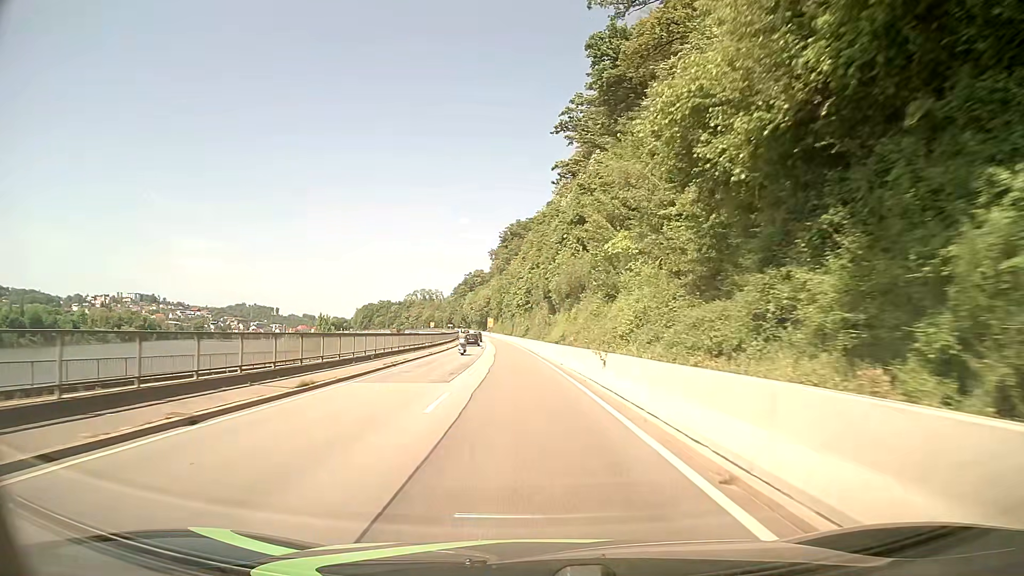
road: primary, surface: asphalt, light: Day
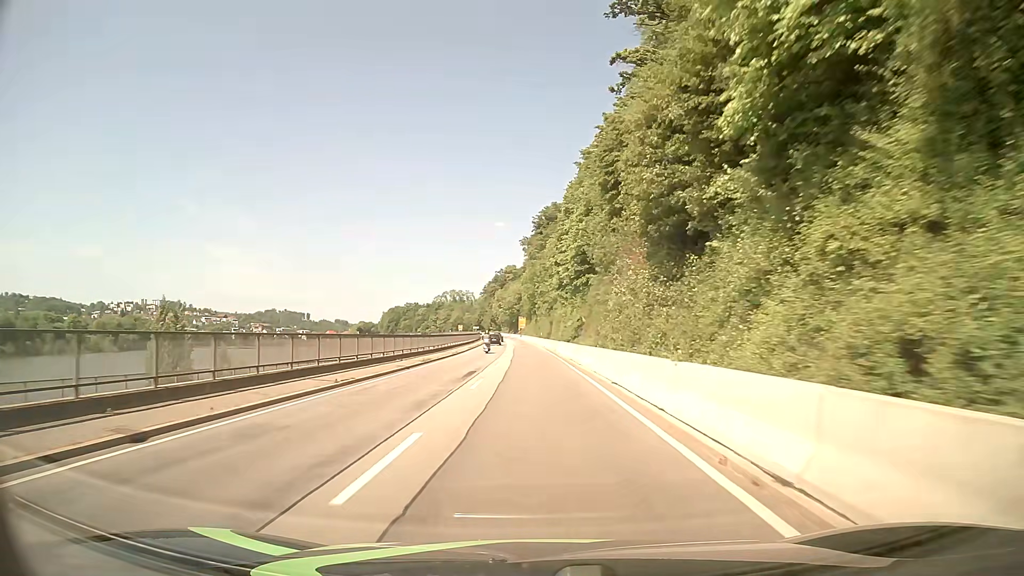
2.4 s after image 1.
(-1.4, +42.9) m; -3°
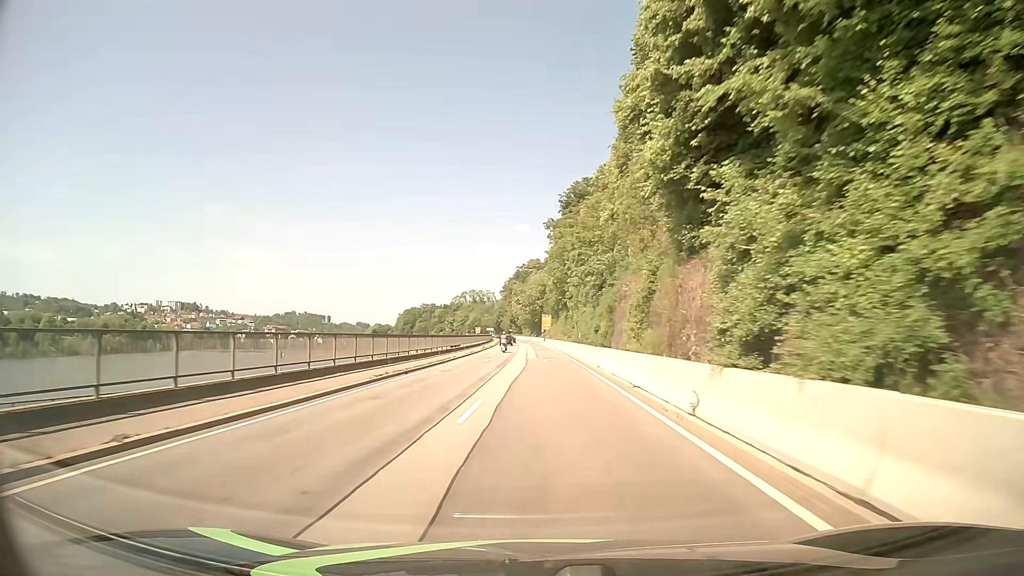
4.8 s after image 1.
(-0.6, +42.9) m; -2°
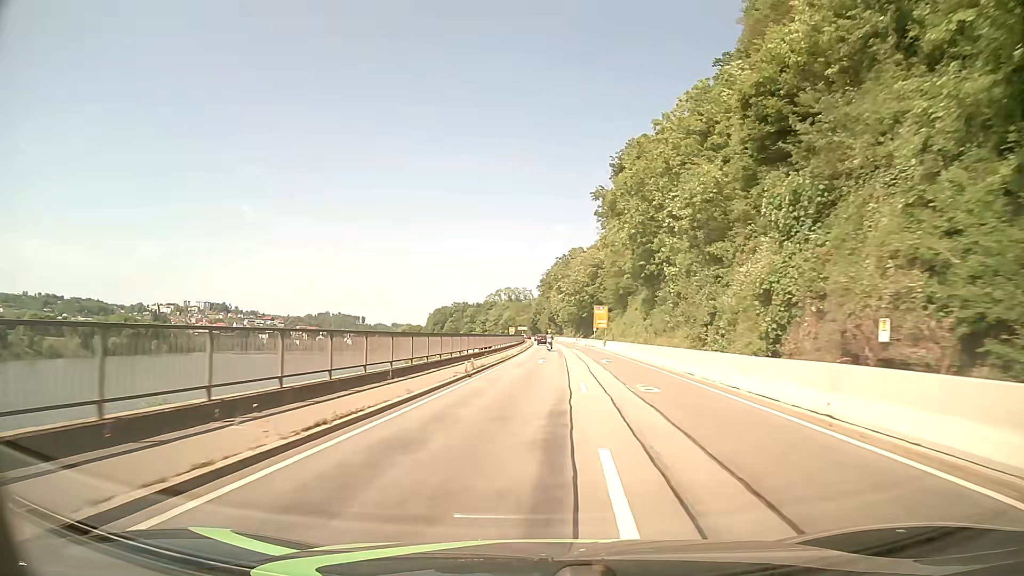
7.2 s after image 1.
(-1.6, +42.9) m; -3°
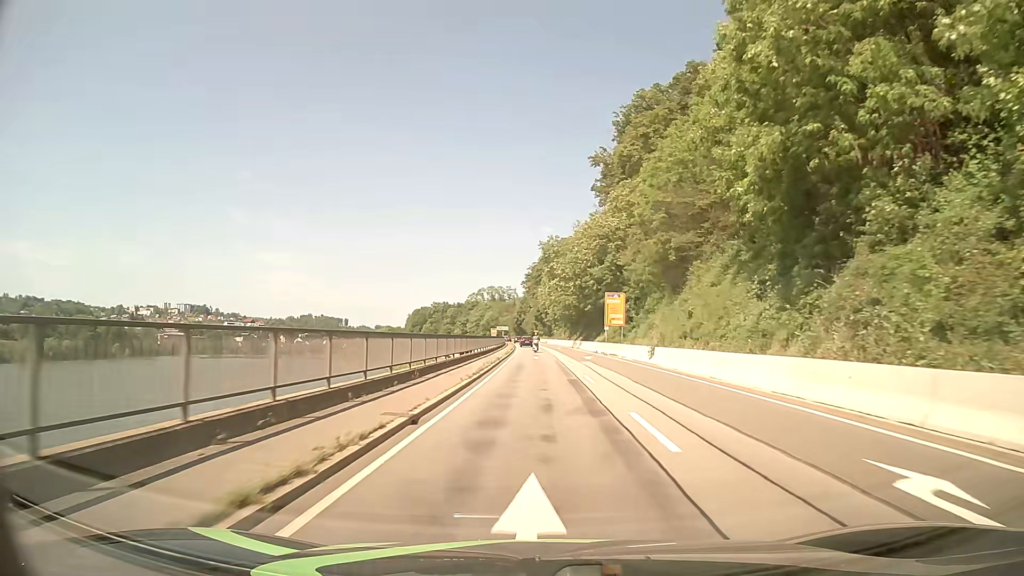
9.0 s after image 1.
(+0.3, +32.2) m; +1°
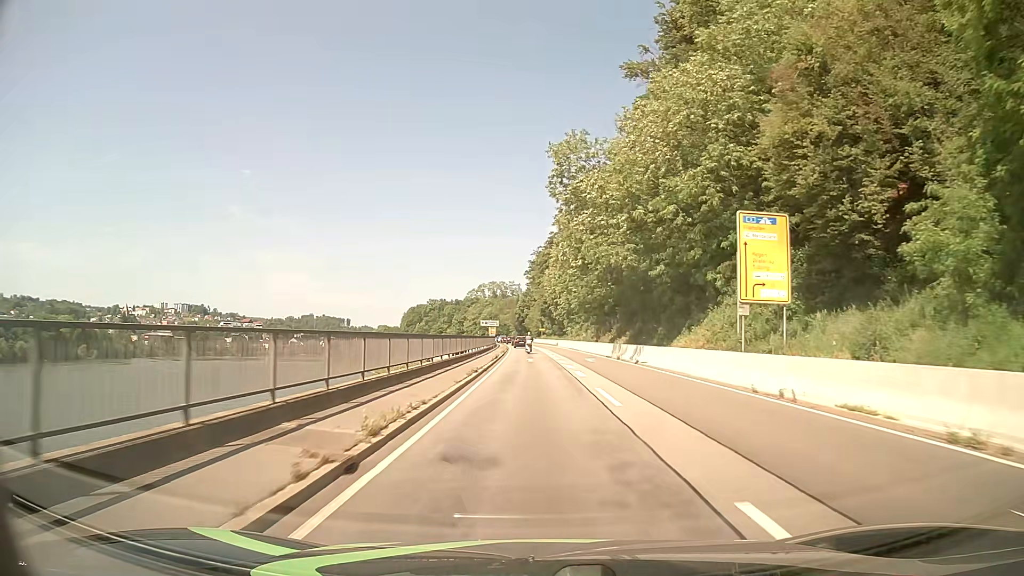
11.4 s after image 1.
(+0.1, +42.9) m; 0°
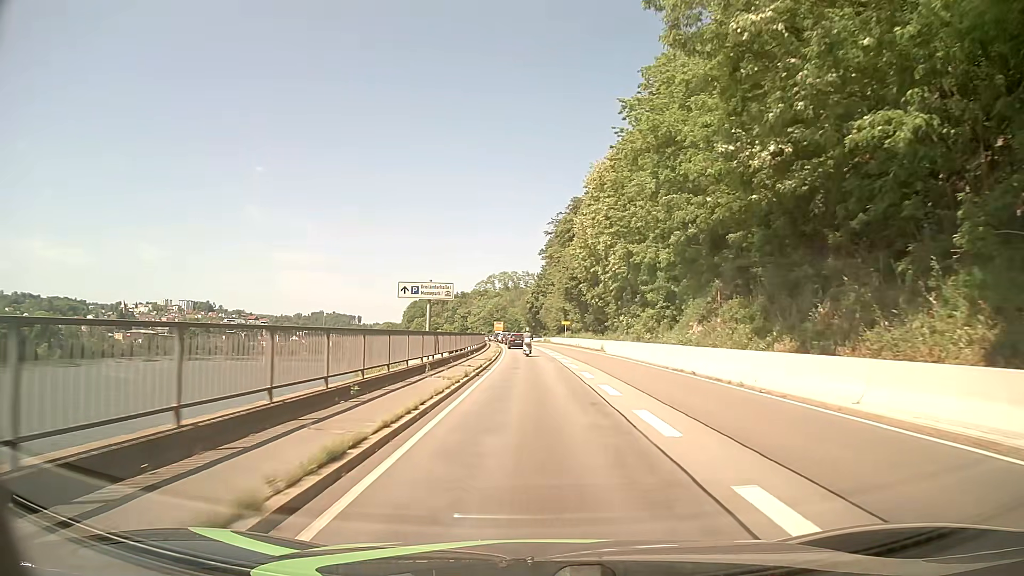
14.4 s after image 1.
(-0.7, +50.4) m; -2°
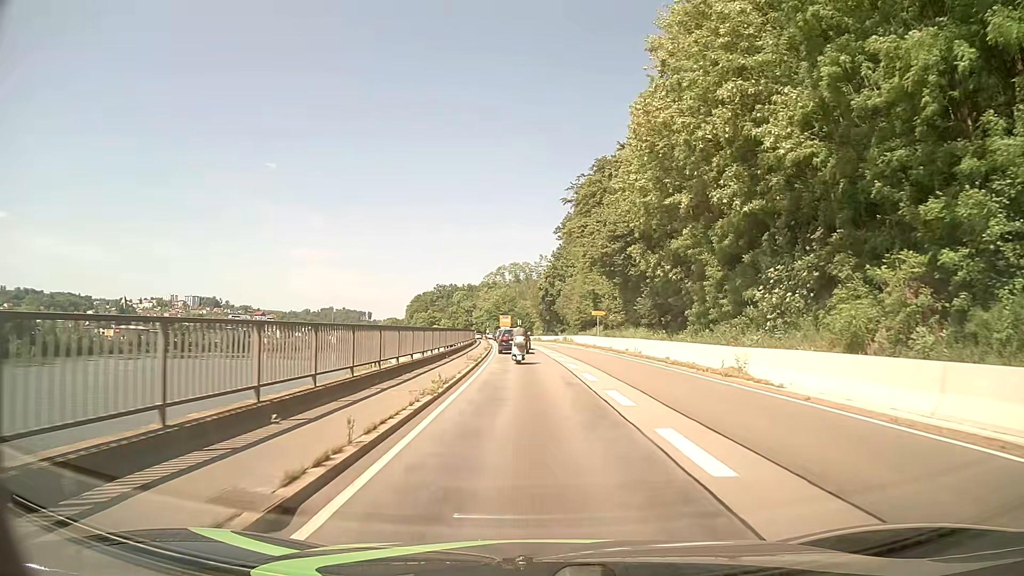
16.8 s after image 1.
(-0.2, +32.0) m; -1°
(0, +10) (0, +20) (0, +30) (-1, +40) (-1, +50) (-2, +60) (-3, +70) (-3, +80) (-4, +90) (-5, +100) m
